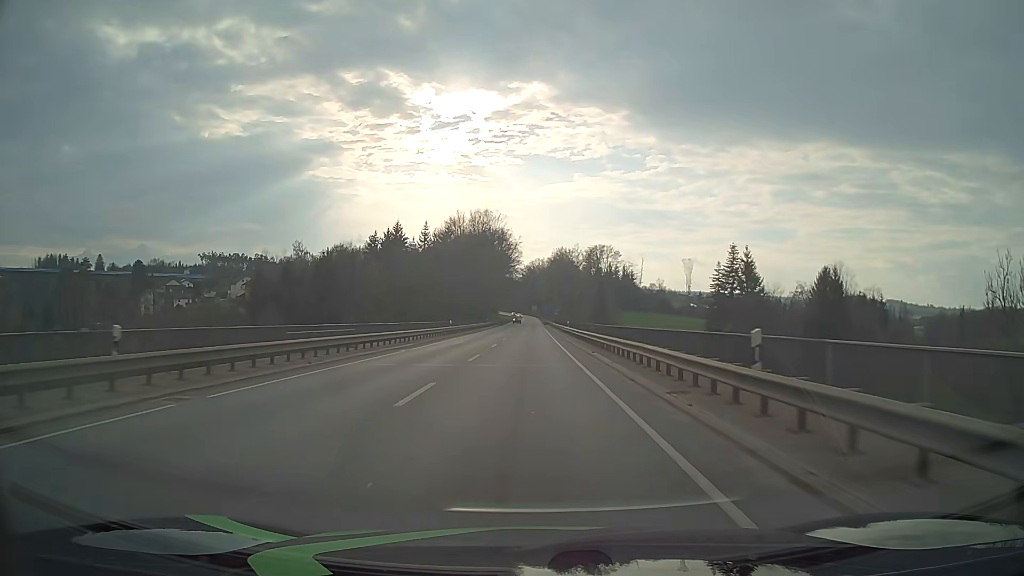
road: primary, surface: asphalt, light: Day
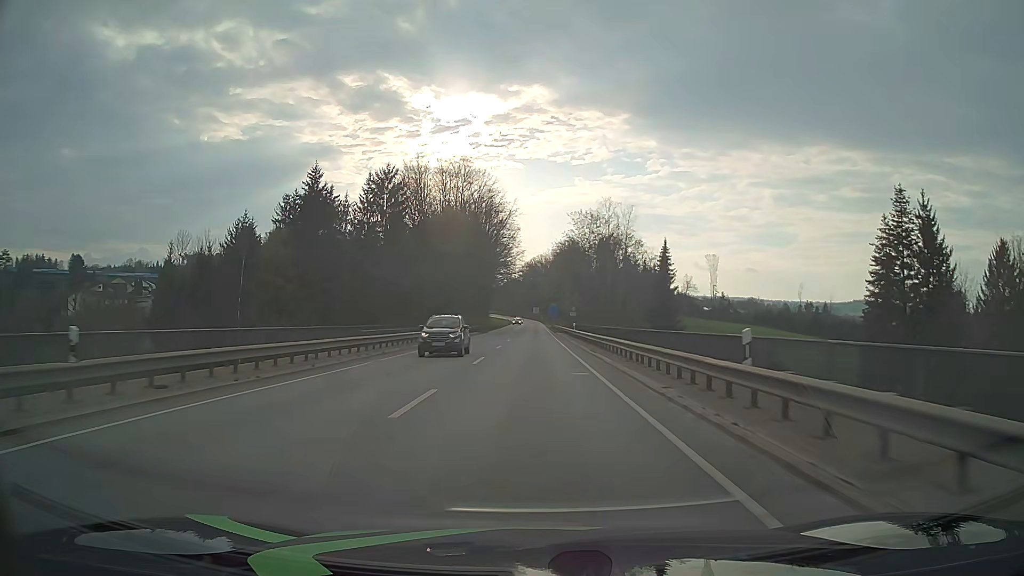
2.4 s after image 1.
(0.0, +49.9) m; 0°
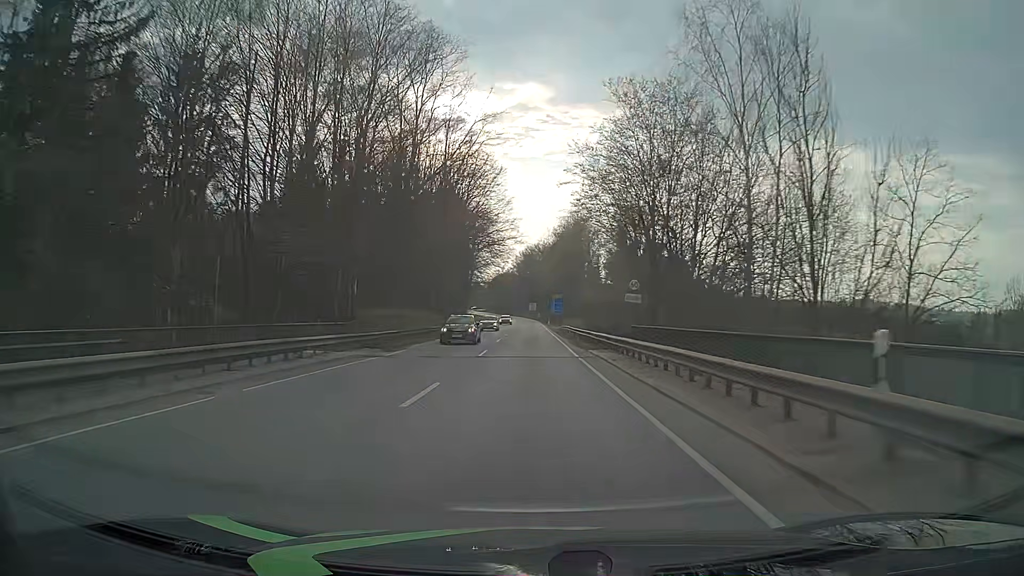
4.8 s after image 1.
(+0.2, +49.6) m; 0°
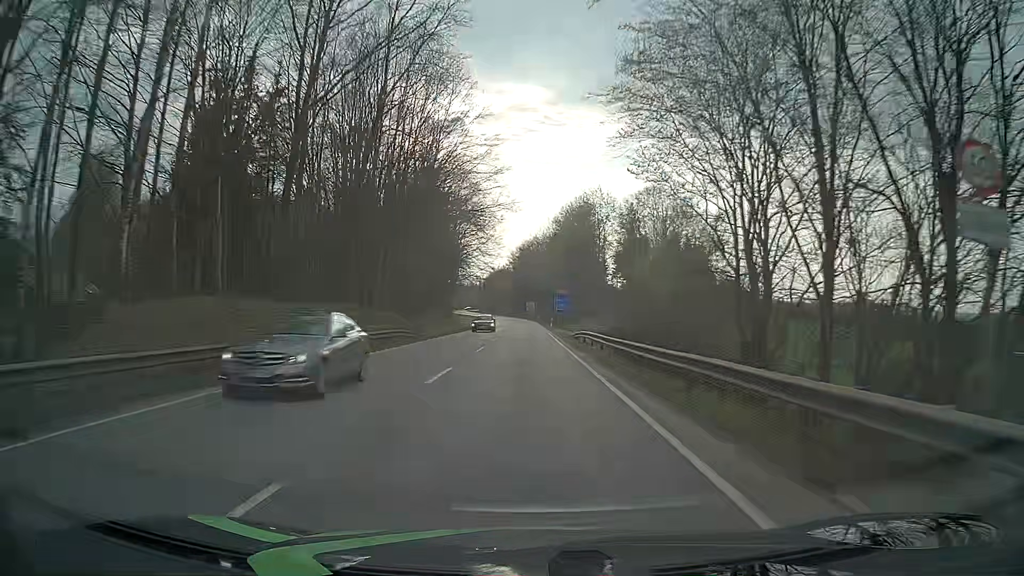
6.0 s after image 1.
(+0.1, +23.5) m; 0°
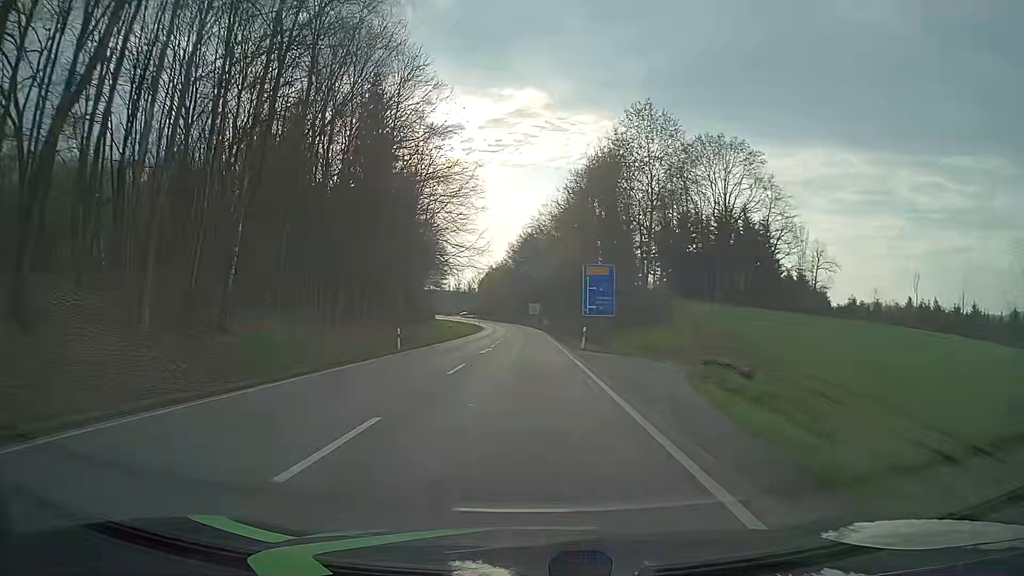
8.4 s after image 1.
(+0.2, +43.7) m; 0°
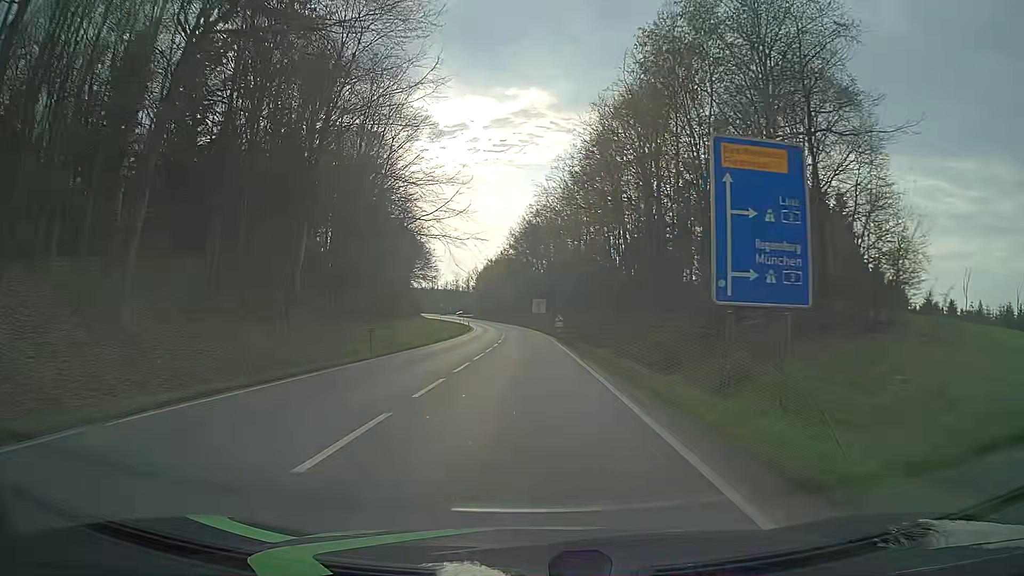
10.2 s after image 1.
(0.0, +29.9) m; 0°
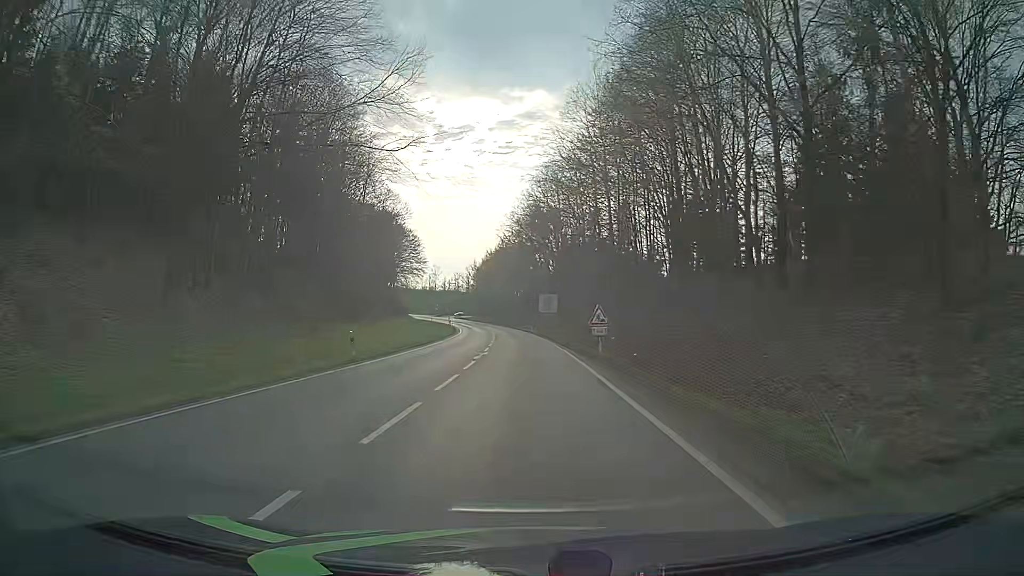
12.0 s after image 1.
(-0.2, +28.5) m; -1°
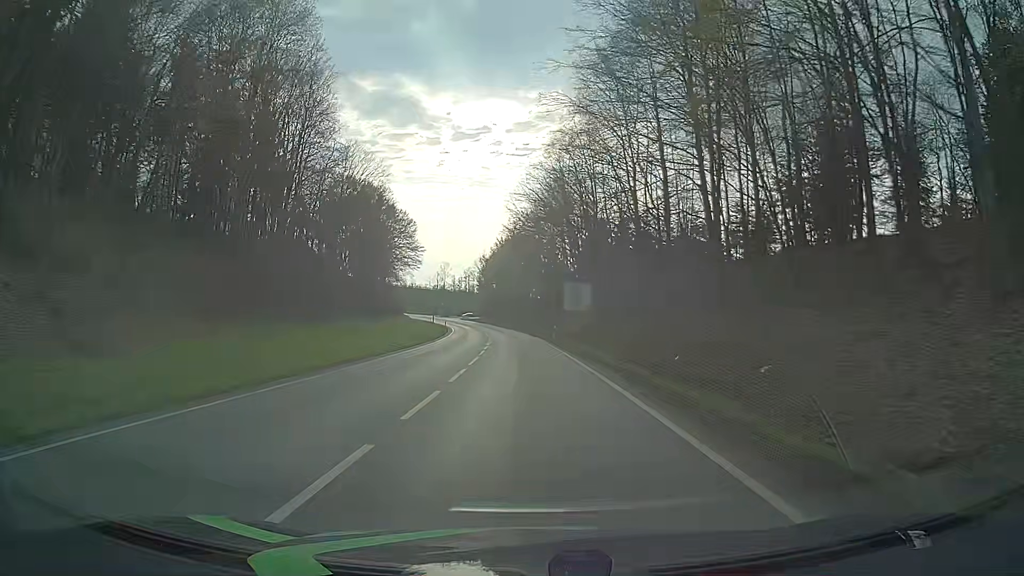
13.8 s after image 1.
(-0.3, +27.9) m; -1°
(0, +10) (0, +20) (-1, +30) (-1, +40) (-2, +50) (-2, +60) (-3, +70) (-4, +80) (-5, +90) (-7, +100) m
